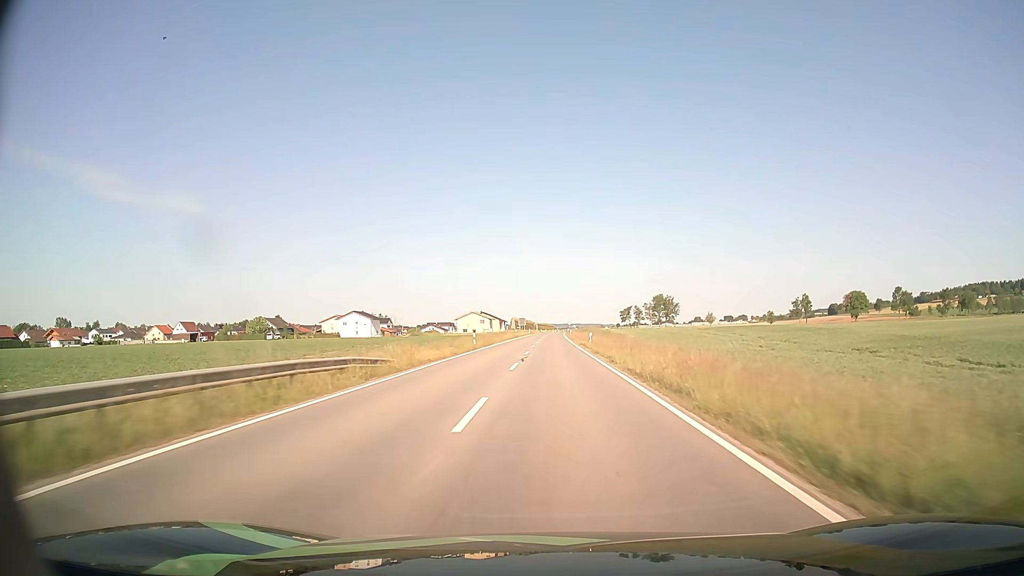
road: tertiary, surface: asphalt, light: Day
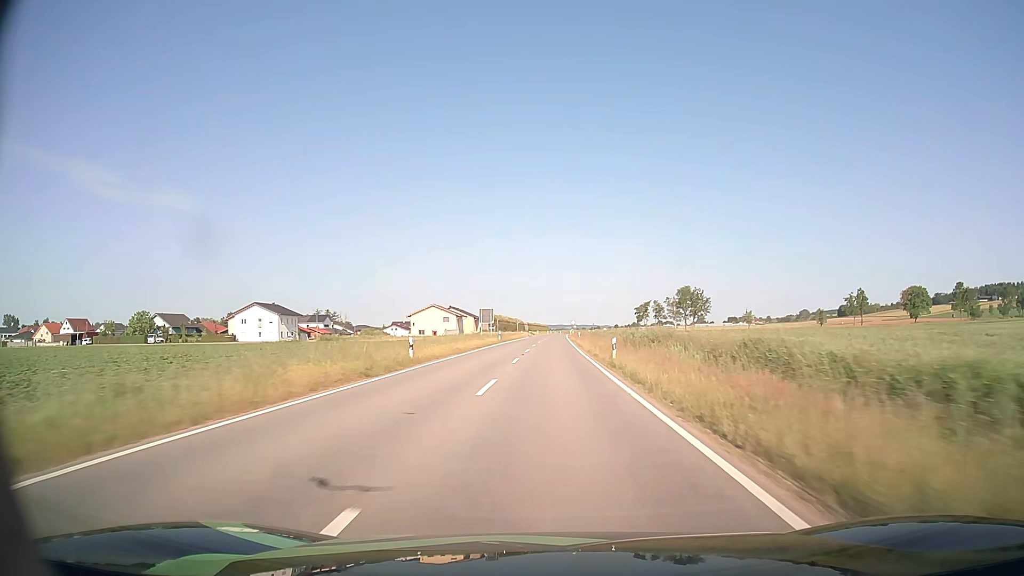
(+0.5, +70.1) m; +1°
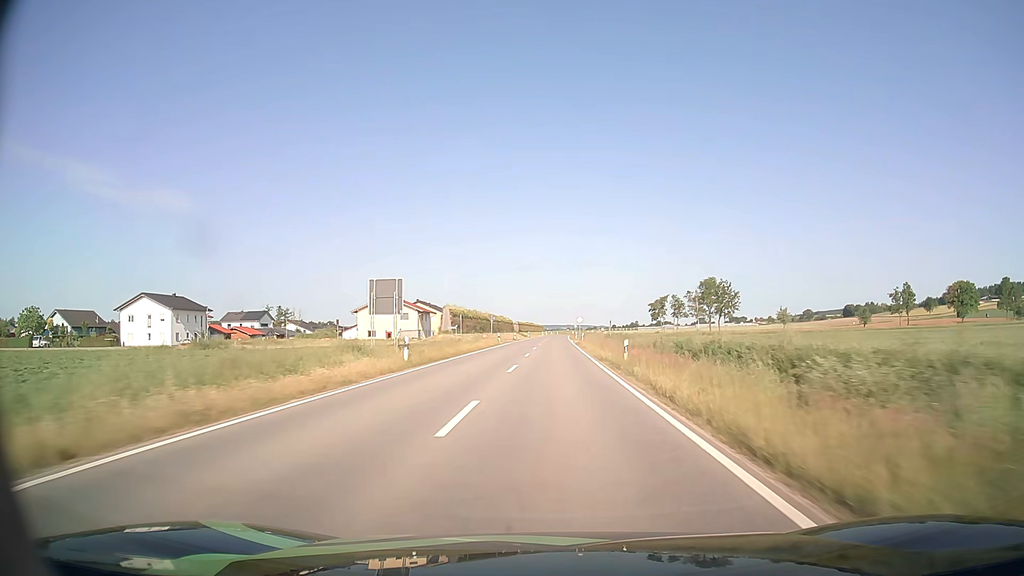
(+0.1, +42.6) m; 0°
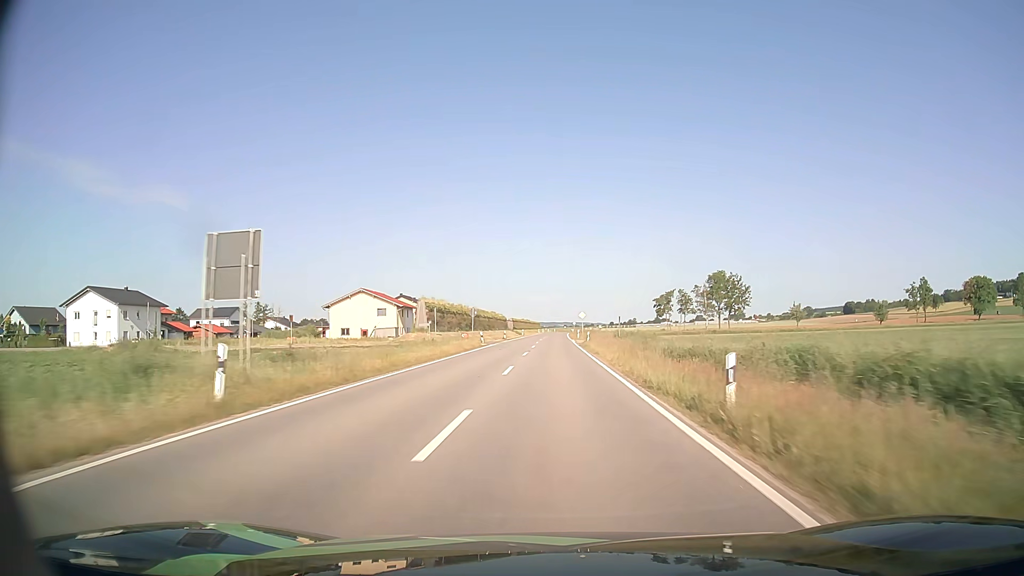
(0.0, +14.1) m; 0°
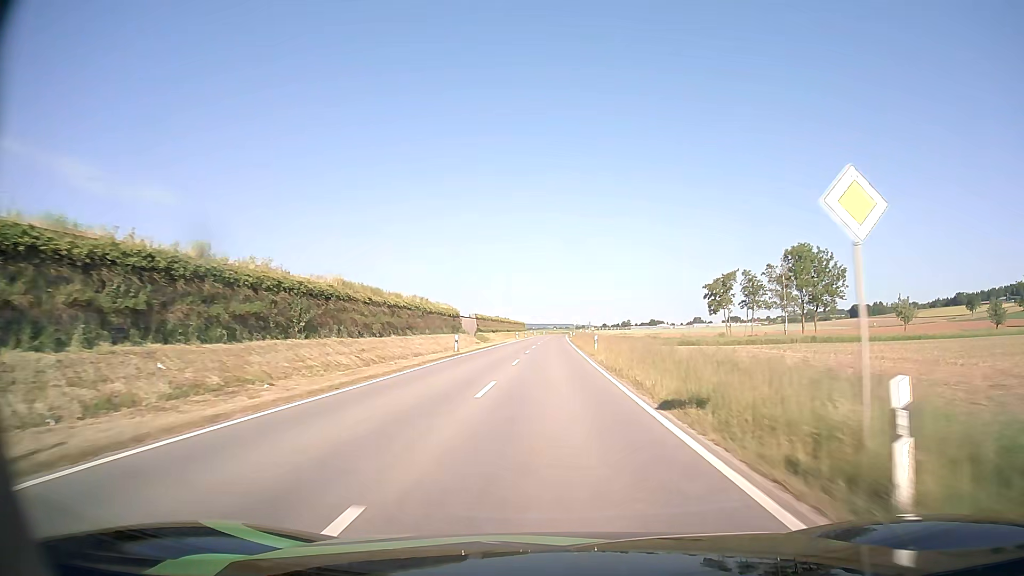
(+0.6, +67.8) m; +1°
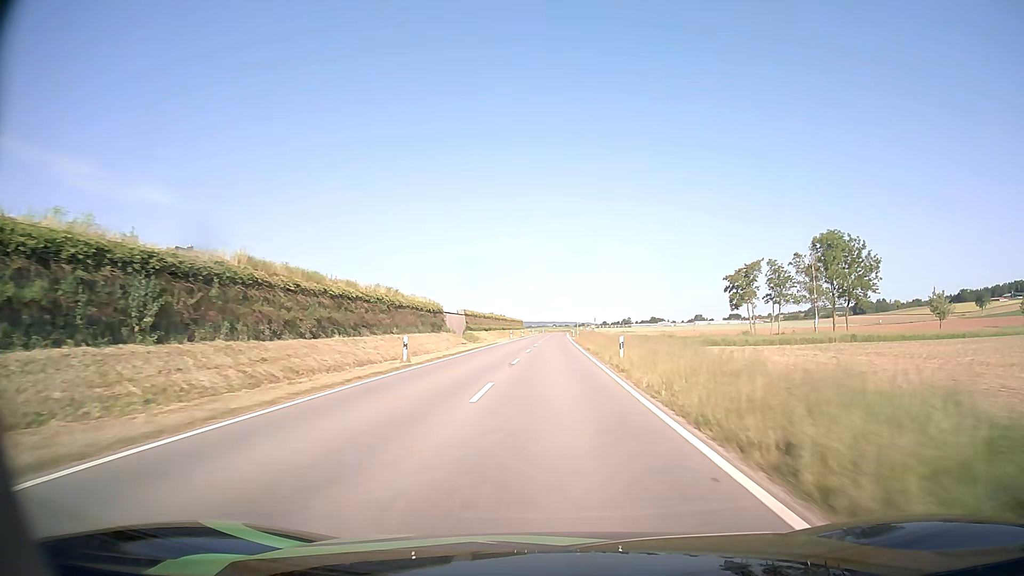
(0.0, +13.6) m; 0°
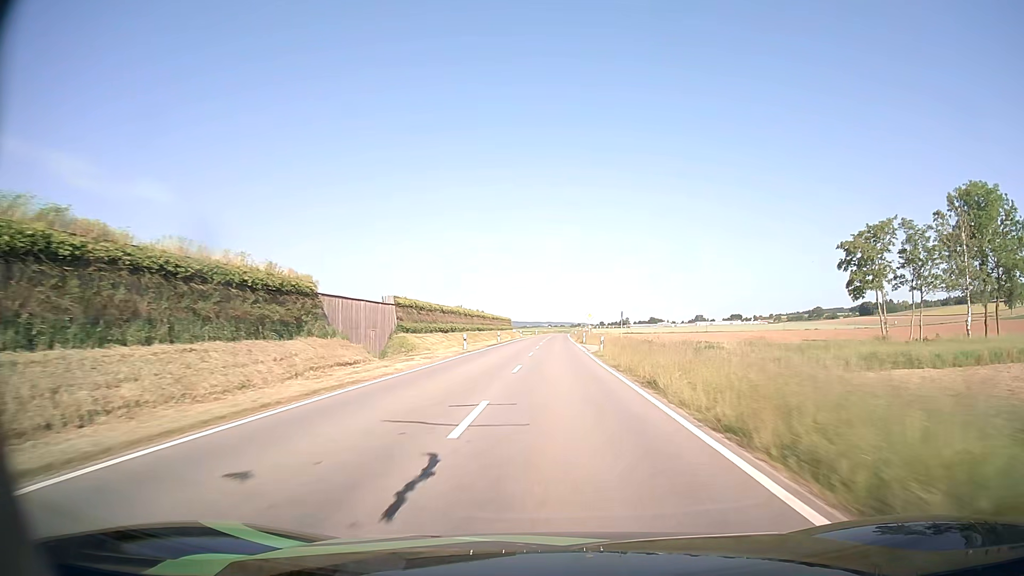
(0.0, +41.3) m; 0°
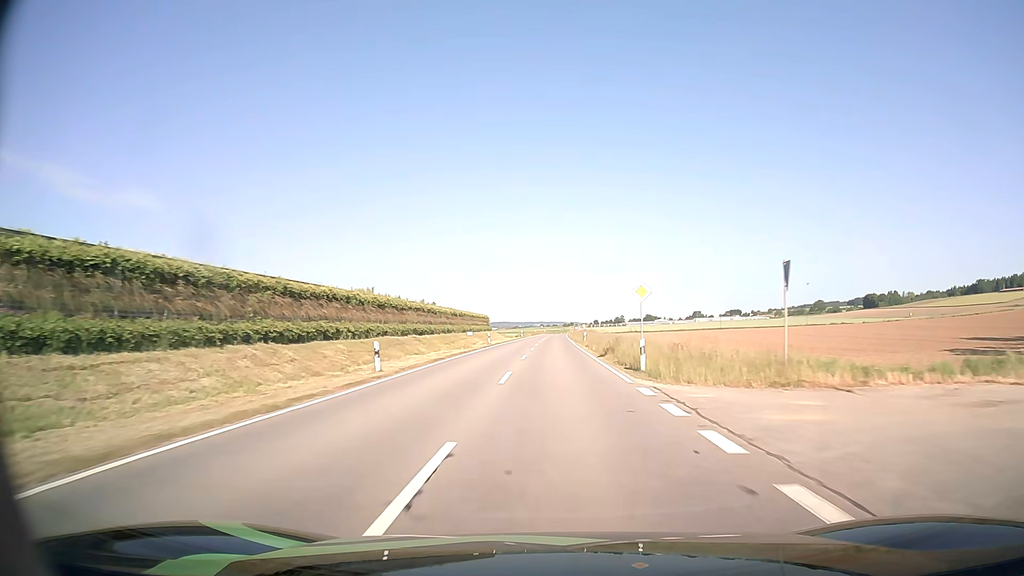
(+0.3, +42.1) m; +1°
(0, +10) (0, +20) (0, +30) (0, +40) (0, +50) (0, +60) (0, +70) (+1, +80) (+1, +90) (+1, +100) m
